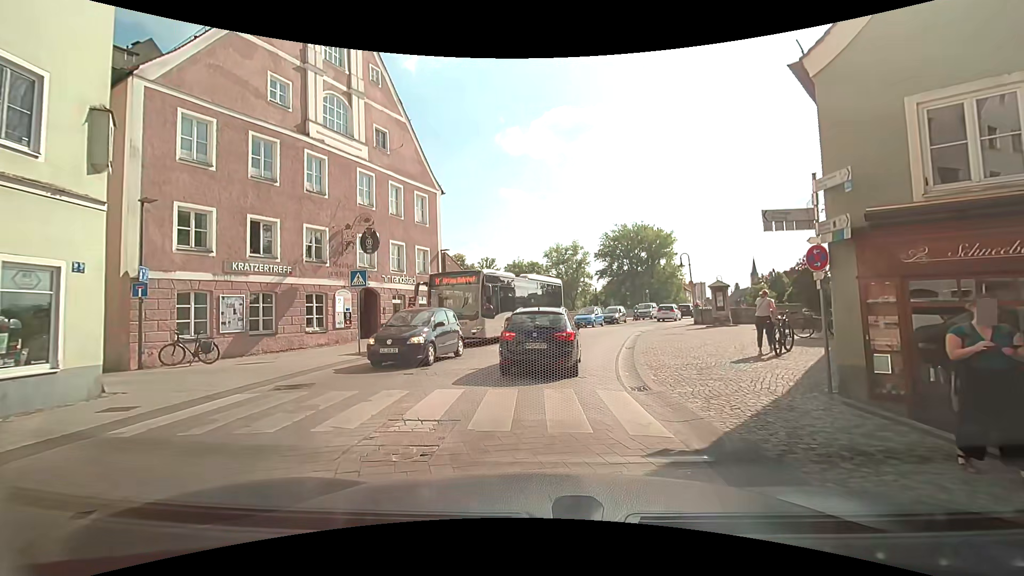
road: secondary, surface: asphalt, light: Day
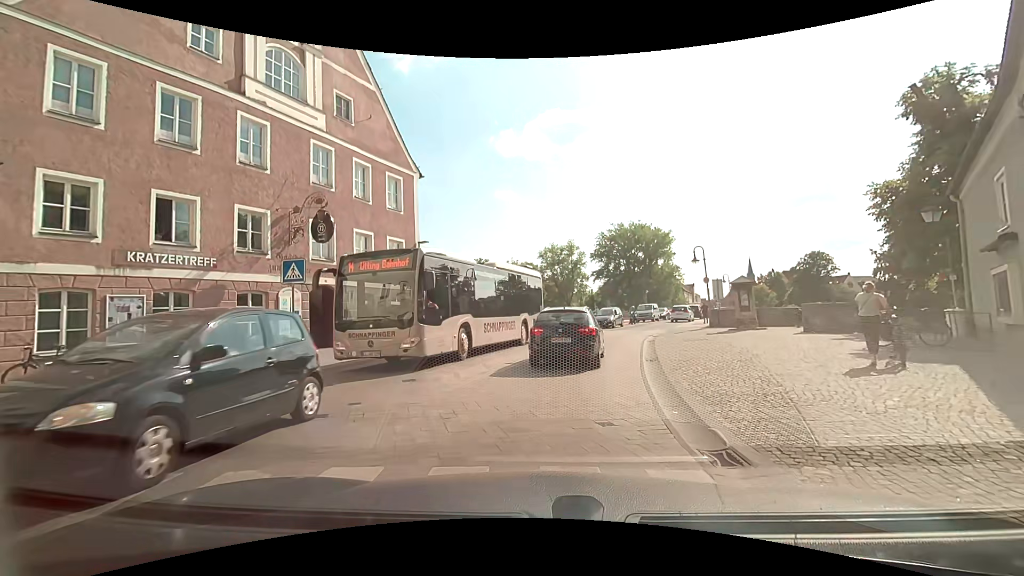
(+0.1, +4.5) m; +1°
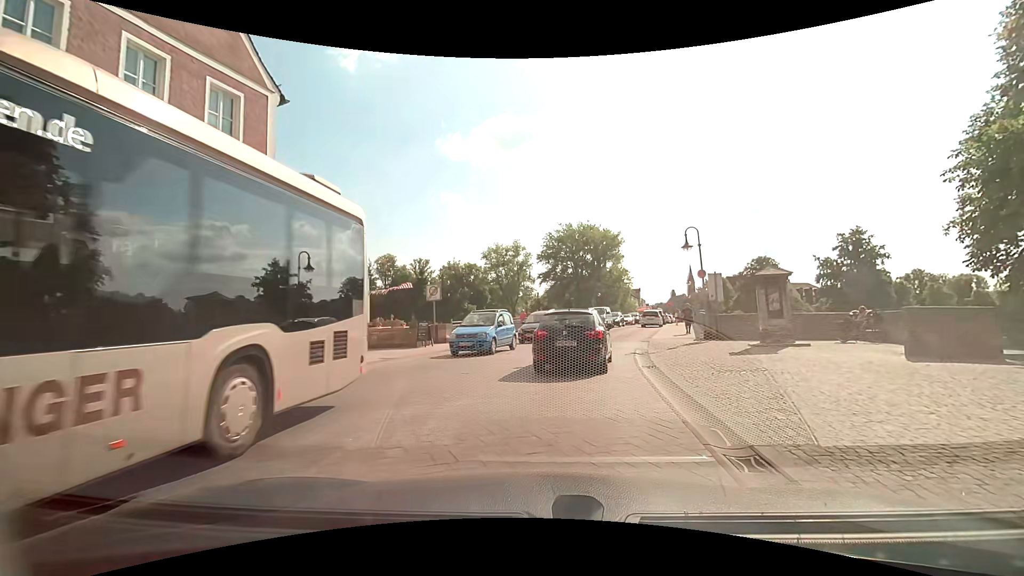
(+0.6, +9.7) m; +6°
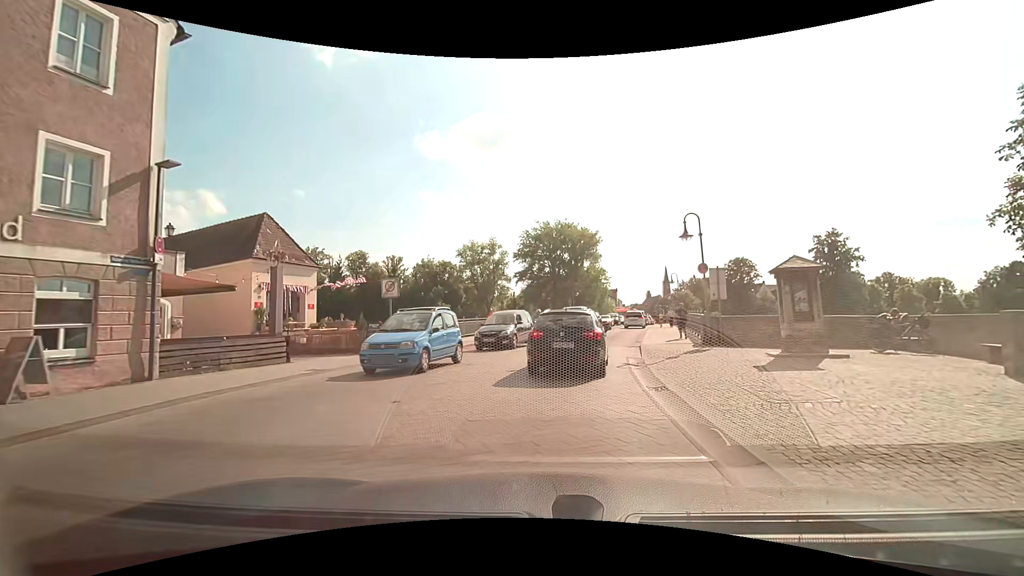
(+0.2, +3.7) m; +4°
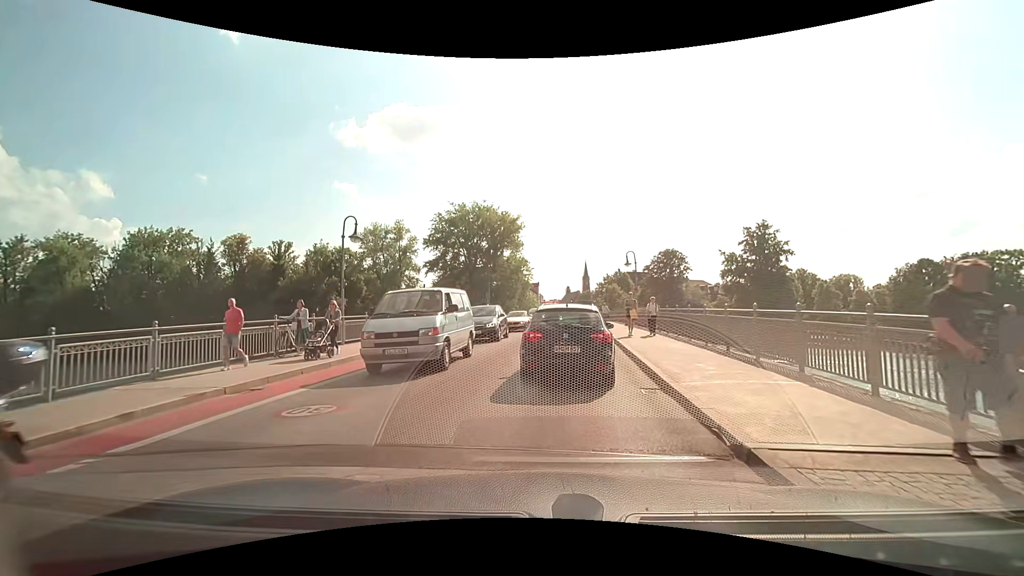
(+1.3, +16.4) m; +9°
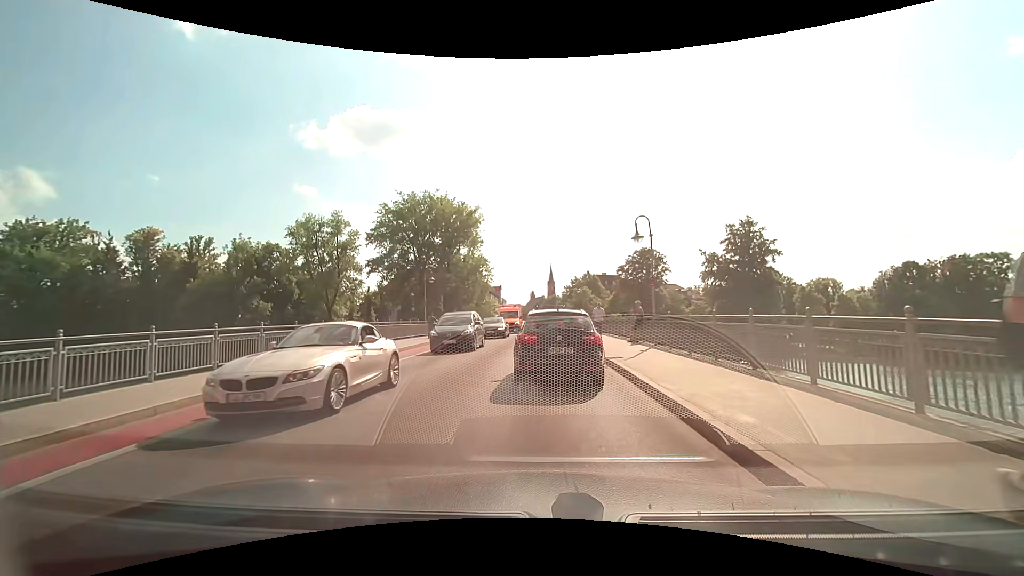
(+0.7, +15.0) m; +4°
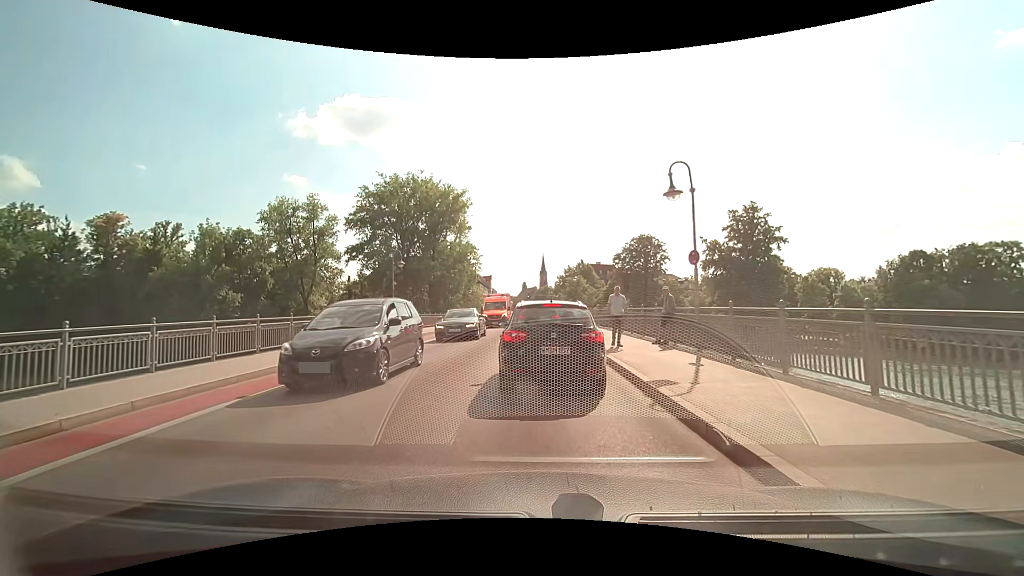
(+0.1, +6.1) m; +1°
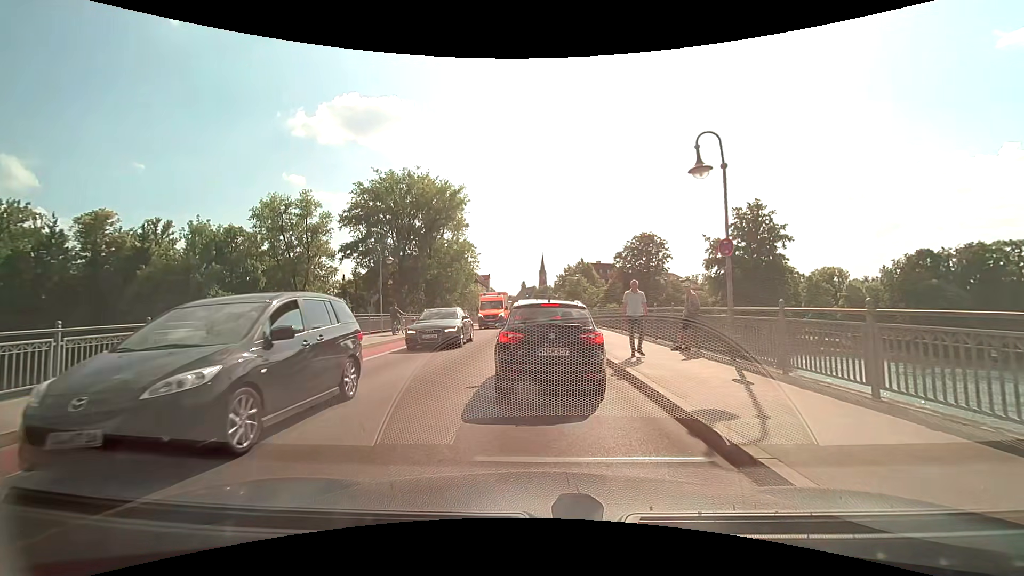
(0.0, +2.2) m; 0°
(0, +10) (0, +20) (0, +30) (0, +40) (0, +50) (0, +60) (0, +70) (0, +80) (0, +90) (0, +100) m
